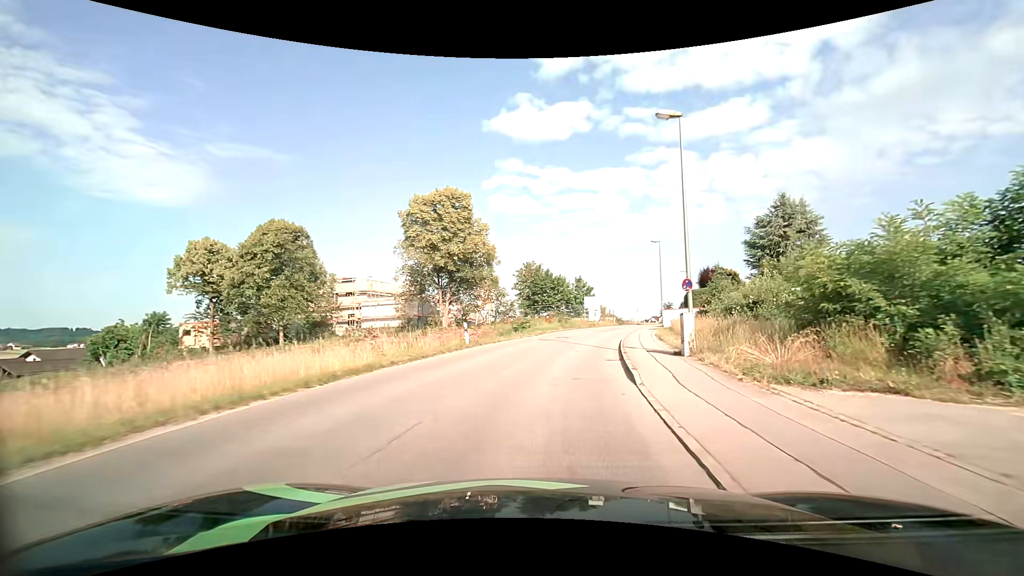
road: unclassified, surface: asphalt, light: Day
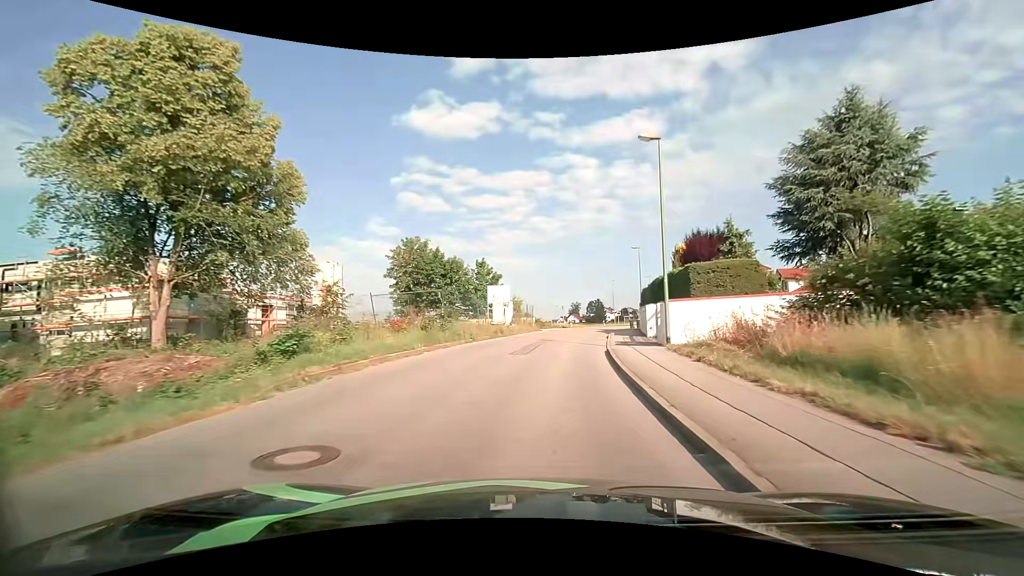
(+2.7, +27.4) m; +11°
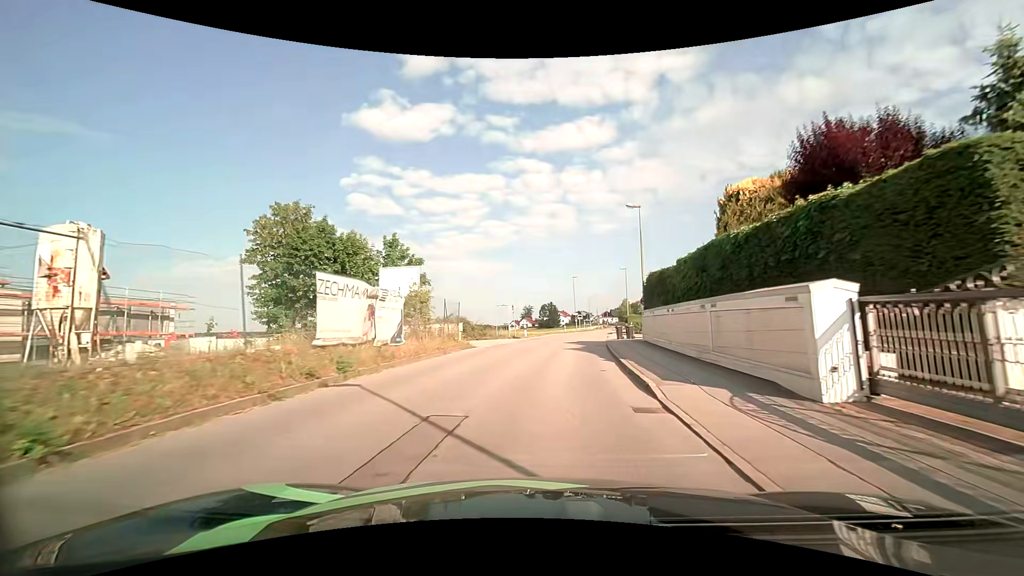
(+1.0, +19.9) m; +5°
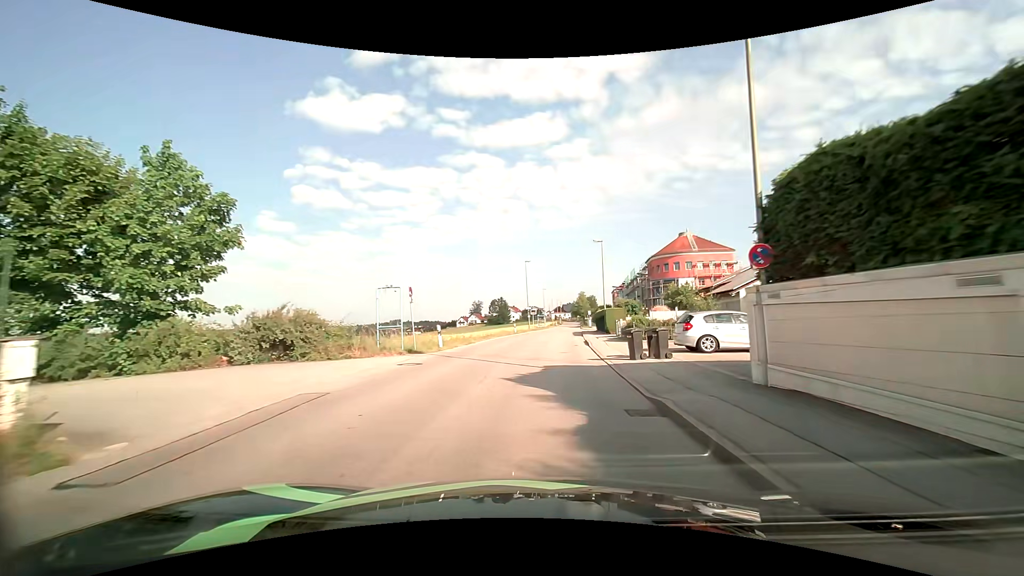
(+1.0, +19.8) m; +6°
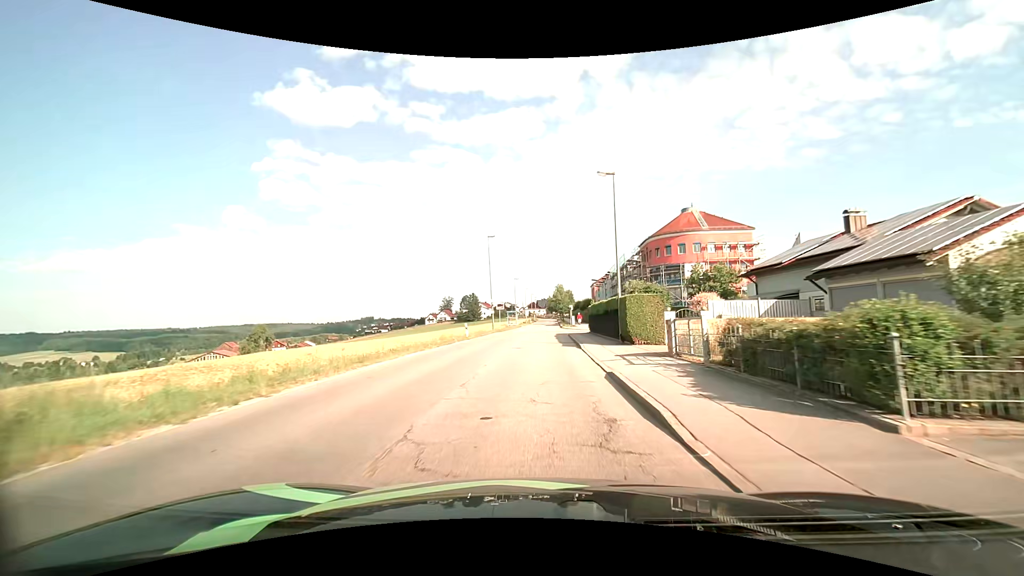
(+0.7, +19.5) m; +4°
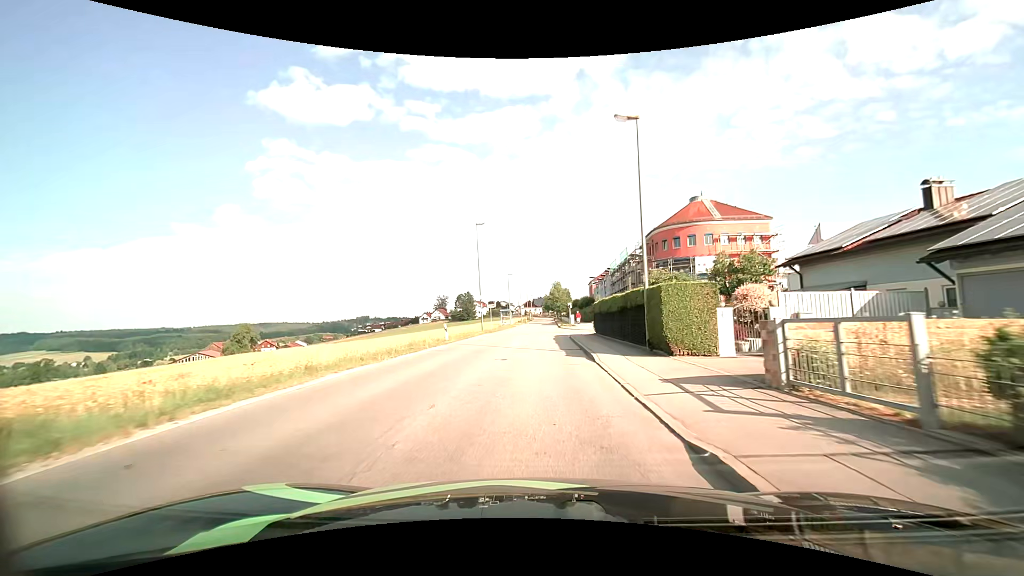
(0.0, +6.5) m; 0°
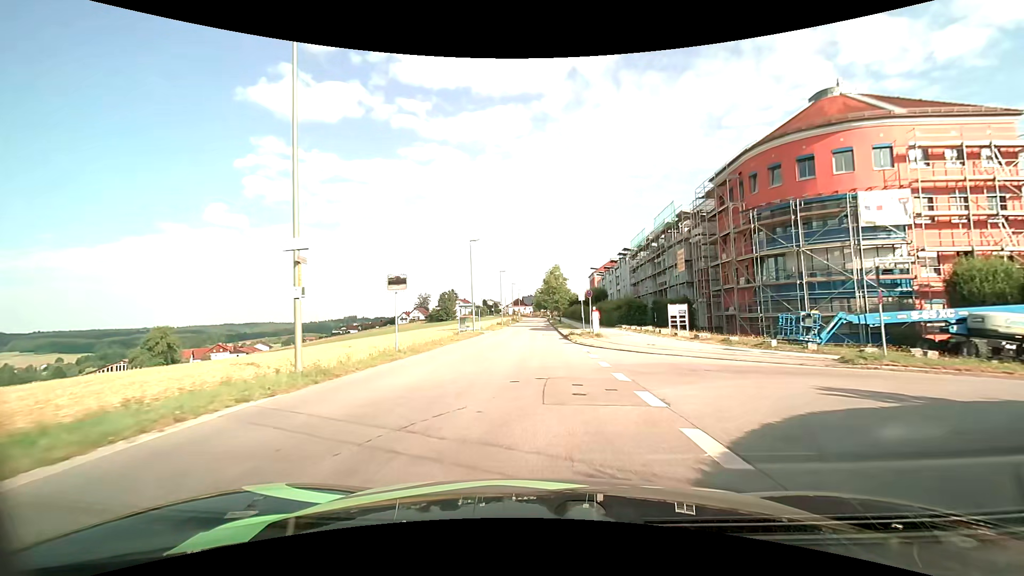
(+0.4, +33.3) m; +1°
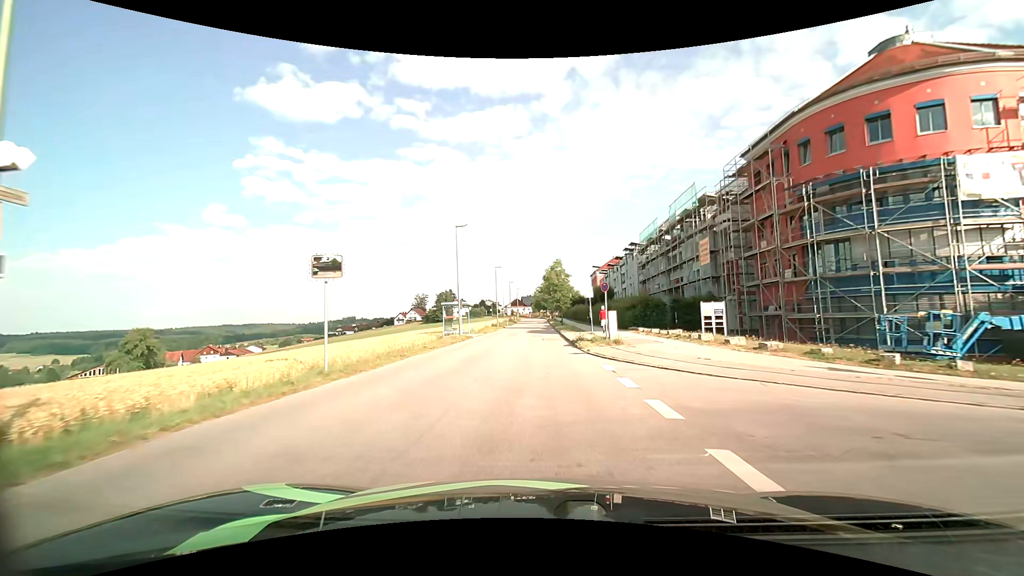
(0.0, +6.8) m; 0°
(0, +10) (0, +20) (0, +30) (0, +40) (0, +50) (0, +60) (0, +70) (0, +80) (0, +90) (+1, +100) m
